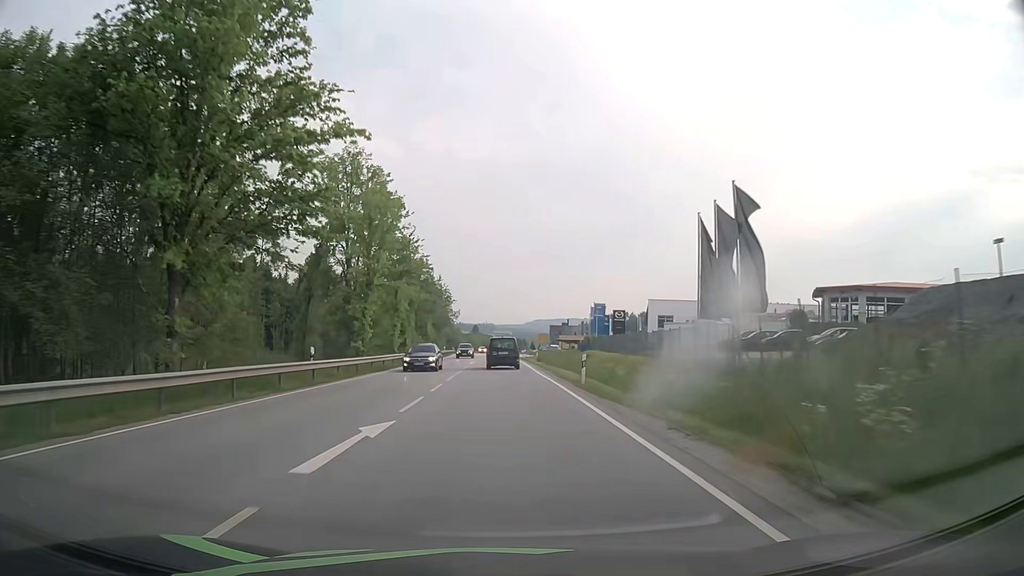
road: primary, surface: asphalt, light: Day
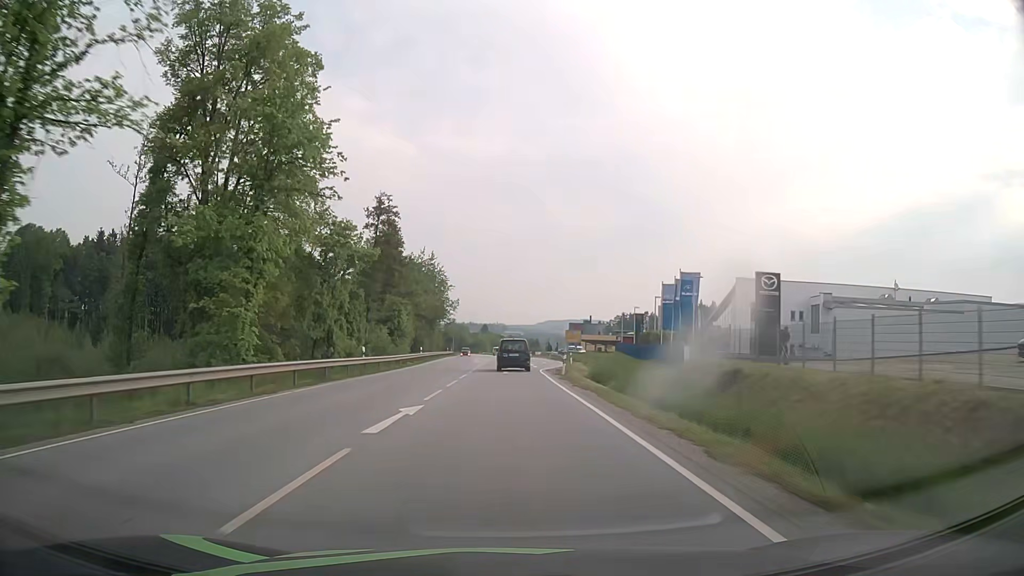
(-0.5, +38.9) m; -1°
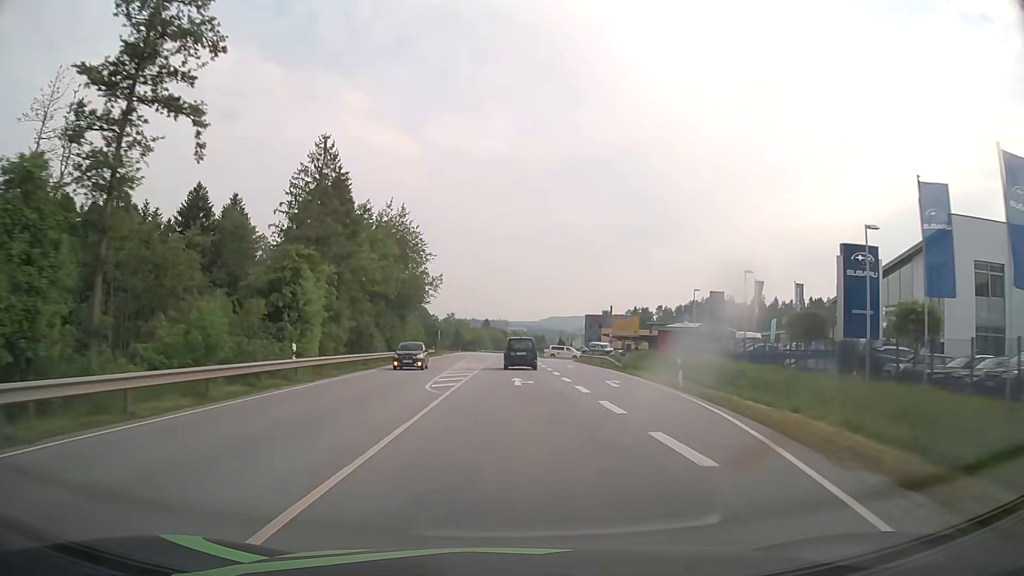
(-0.2, +38.8) m; -1°
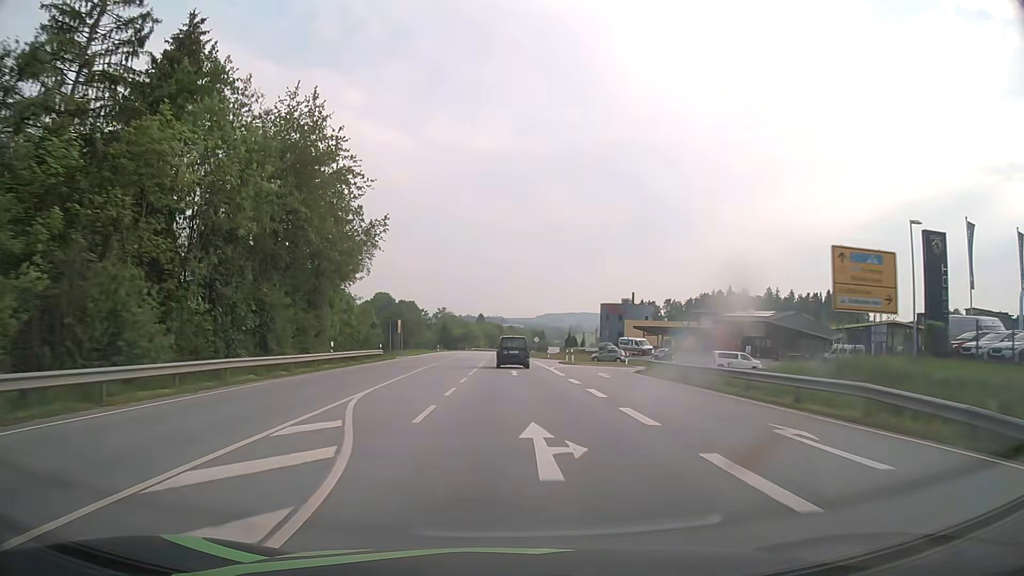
(+0.2, +38.6) m; +1°
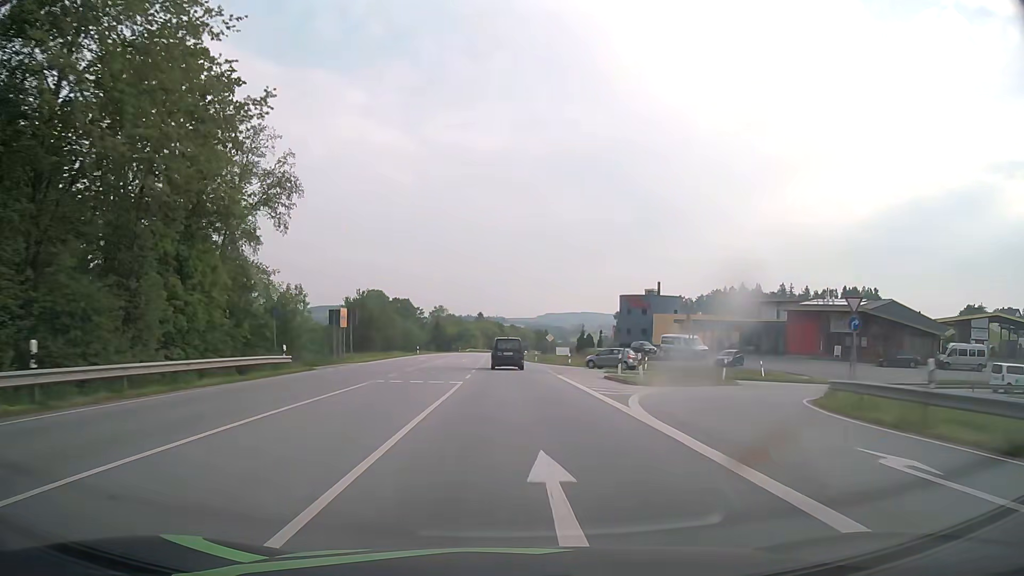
(0.0, +25.8) m; 0°
(0, +10) (0, +20) (0, +30) (0, +40) (0, +50) (0, +60) (-1, +70) (-1, +80) (-1, +90) (-1, +100) m
